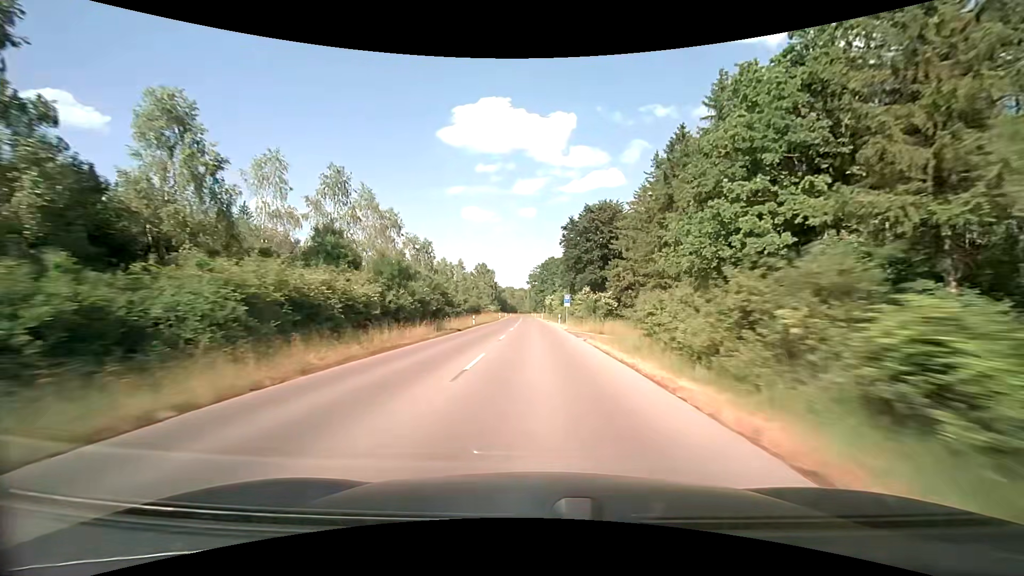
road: tertiary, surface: asphalt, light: Day
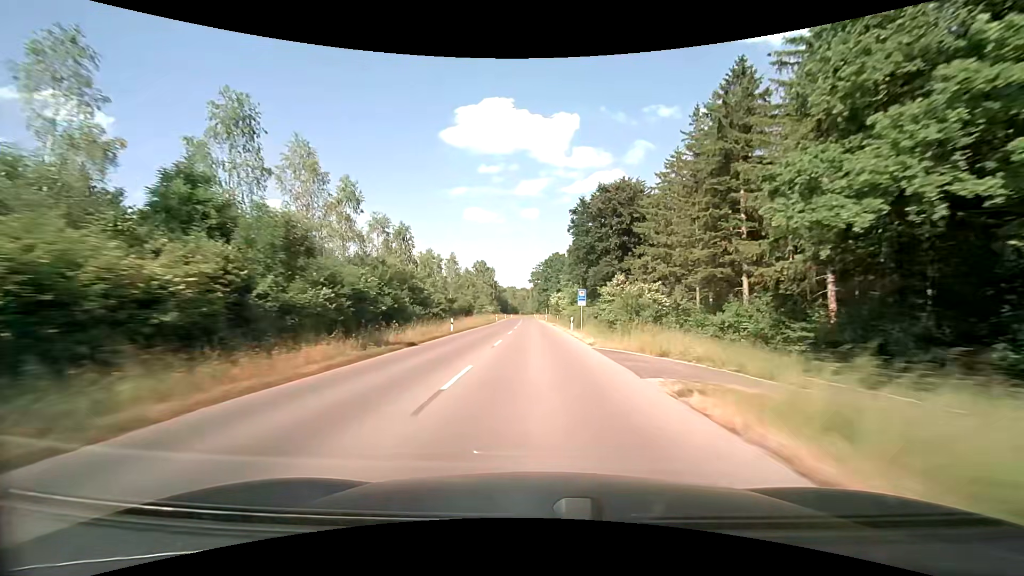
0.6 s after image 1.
(-0.1, +14.8) m; 0°
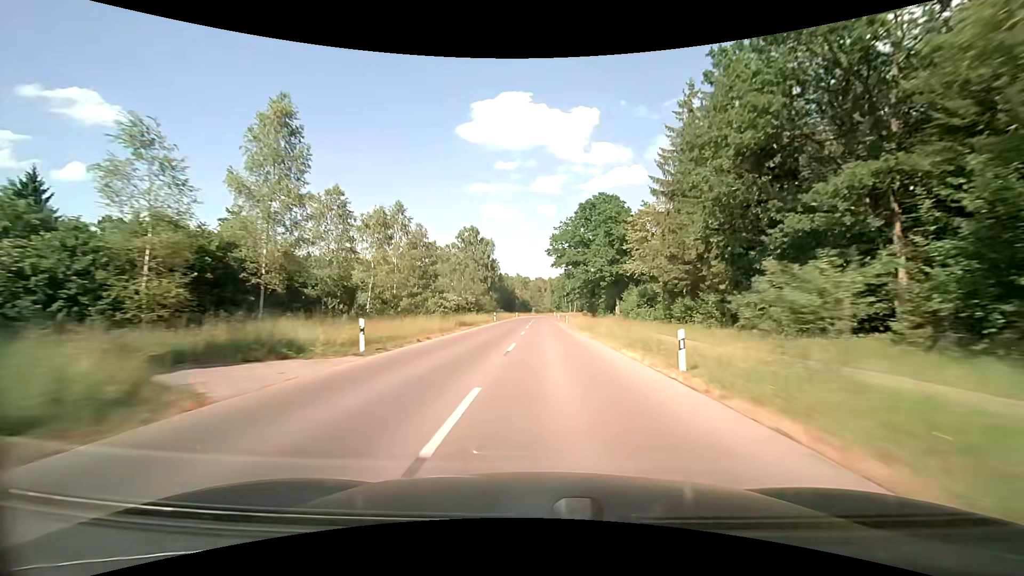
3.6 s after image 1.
(-1.3, +75.4) m; -2°
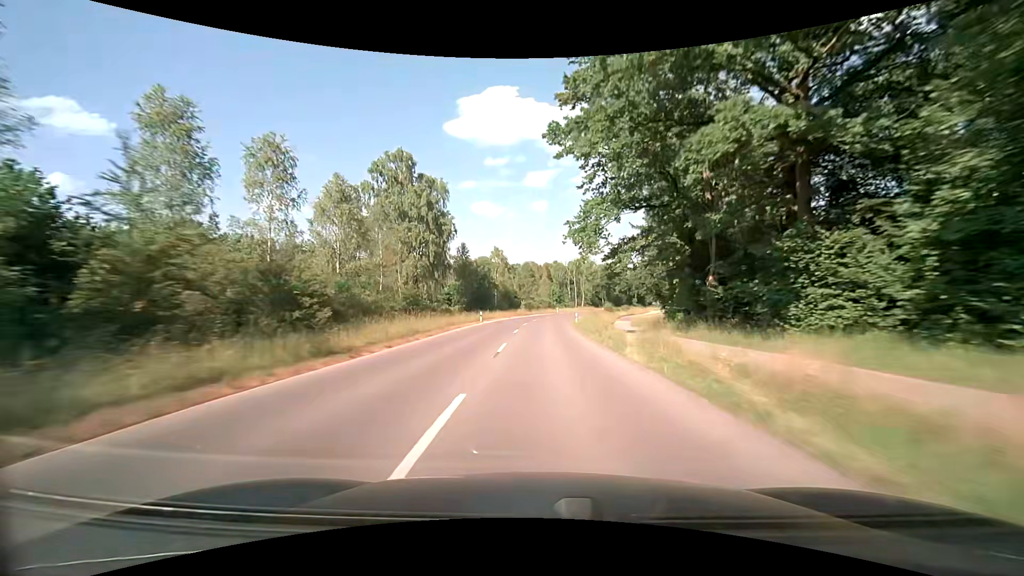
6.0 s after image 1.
(+0.5, +60.0) m; +1°
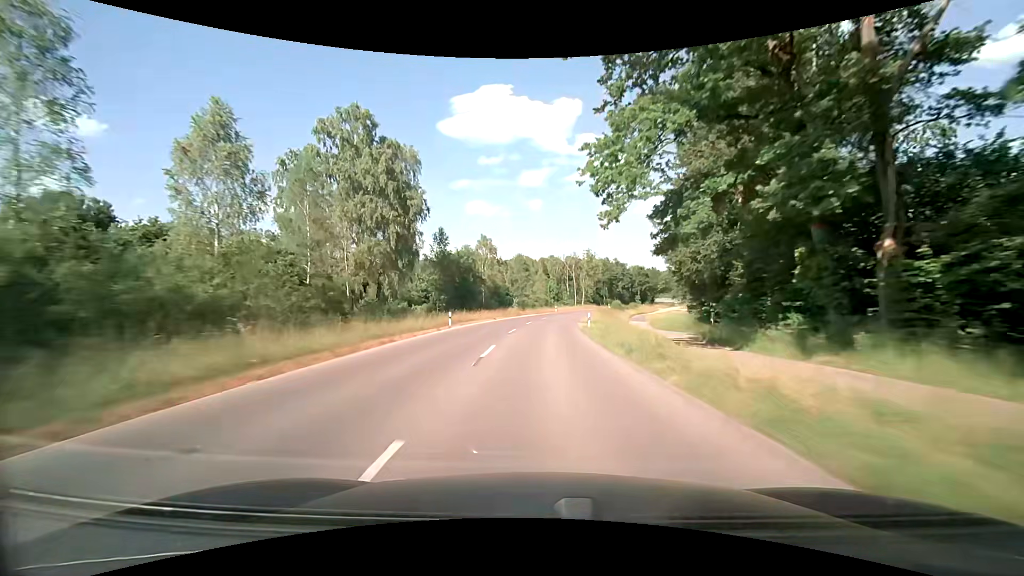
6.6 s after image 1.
(+0.1, +14.6) m; 0°
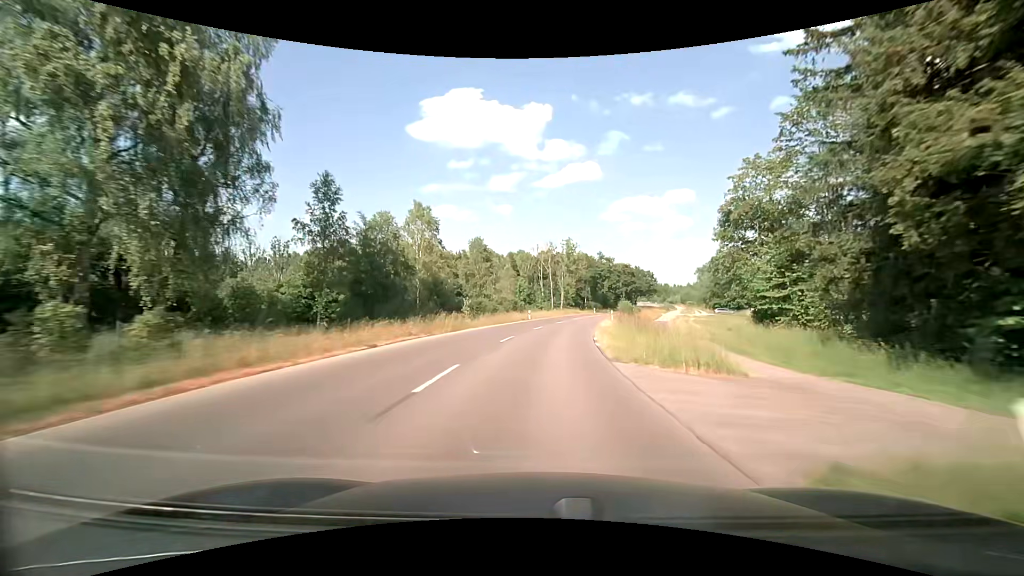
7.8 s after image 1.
(+0.5, +28.9) m; +4°
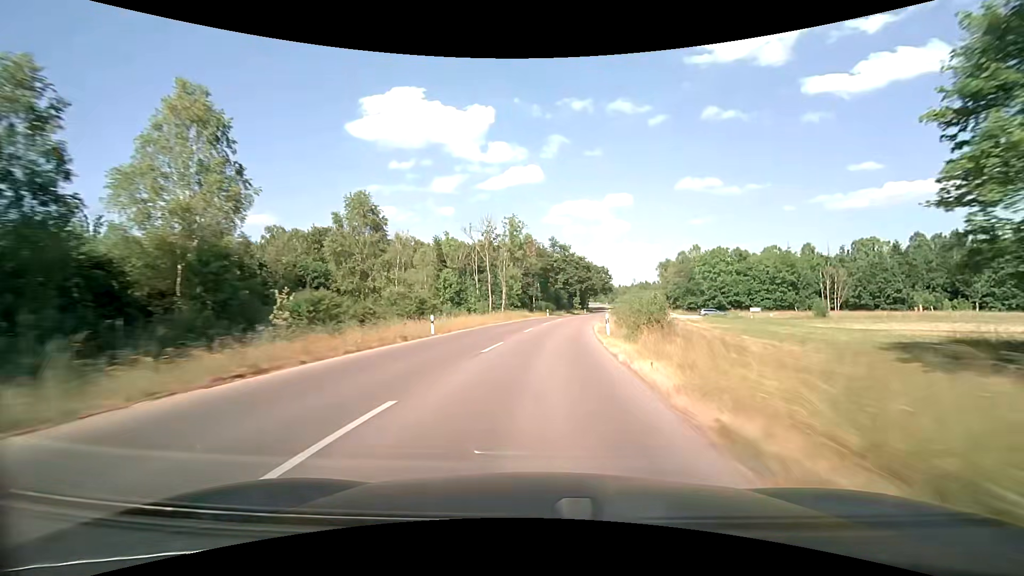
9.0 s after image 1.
(+1.4, +28.5) m; +6°
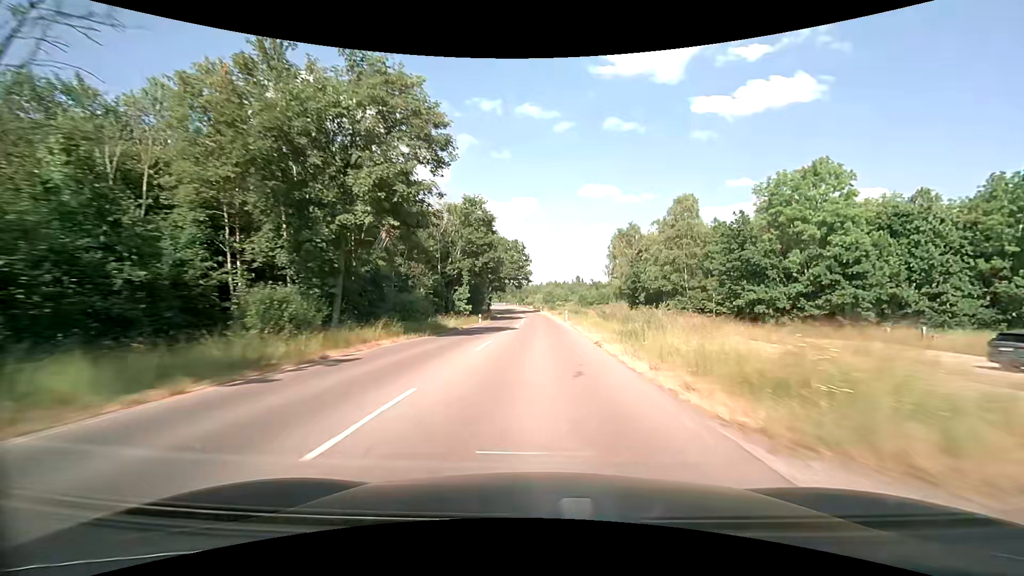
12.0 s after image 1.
(+7.2, +69.5) m; +11°
(0, +10) (0, +20) (0, +30) (0, +40) (0, +50) (0, +60) (0, +70) (0, +80) (-1, +90) (-2, +100) m
